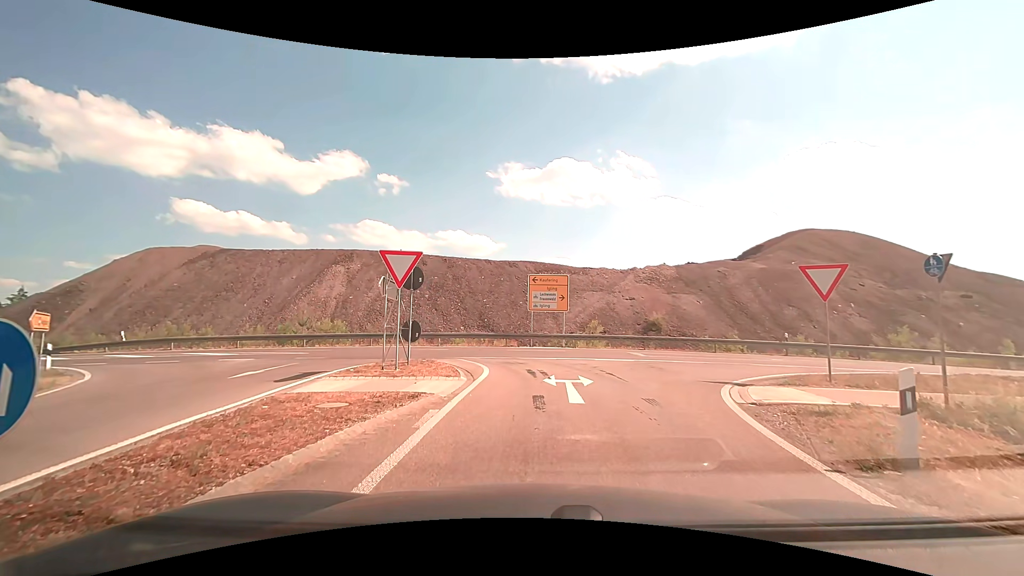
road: trunk_link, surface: asphalt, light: Day
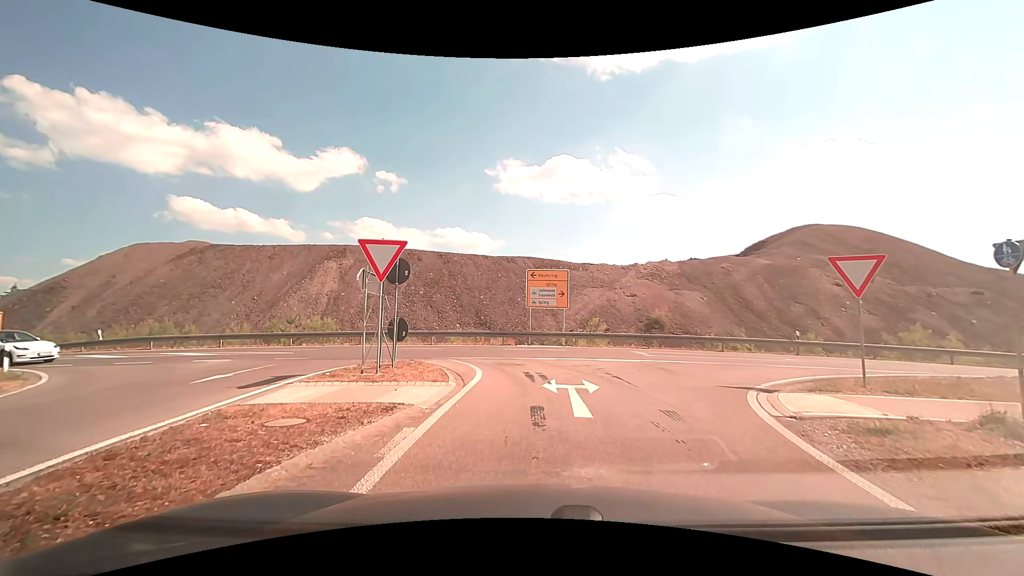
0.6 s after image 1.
(0.0, +1.5) m; 0°
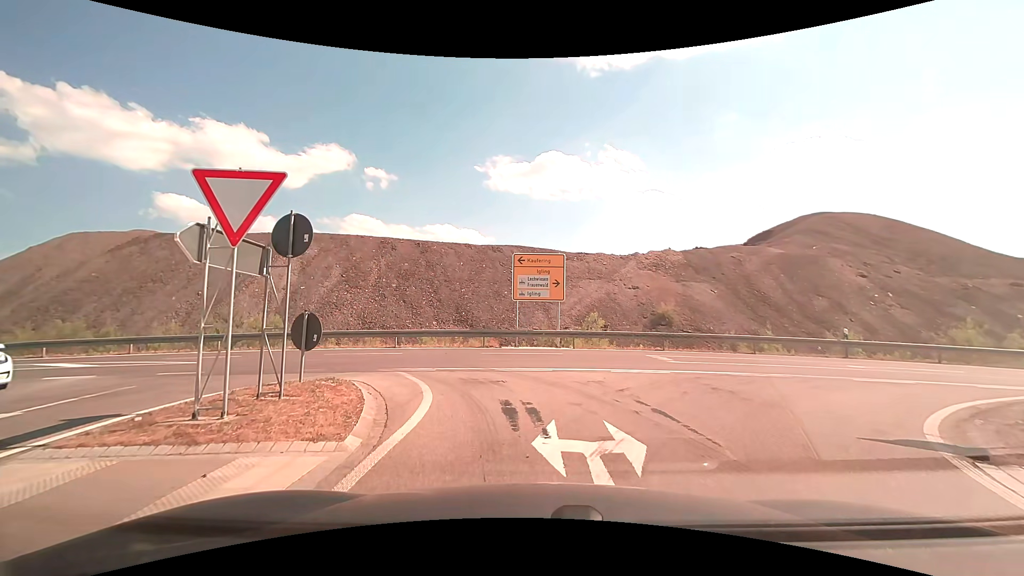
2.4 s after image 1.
(0.0, +5.4) m; 0°
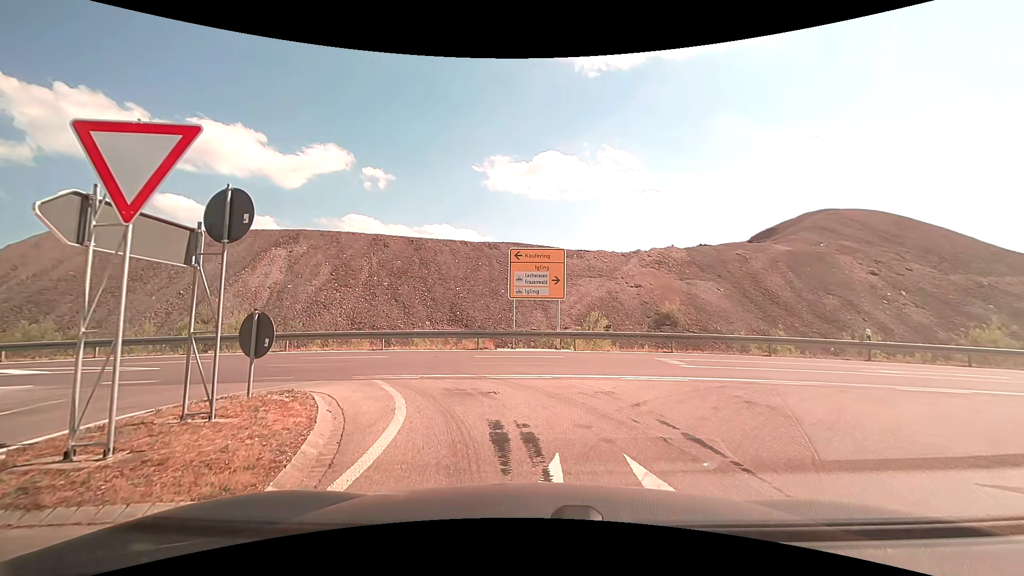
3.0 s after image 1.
(0.0, +1.6) m; +1°
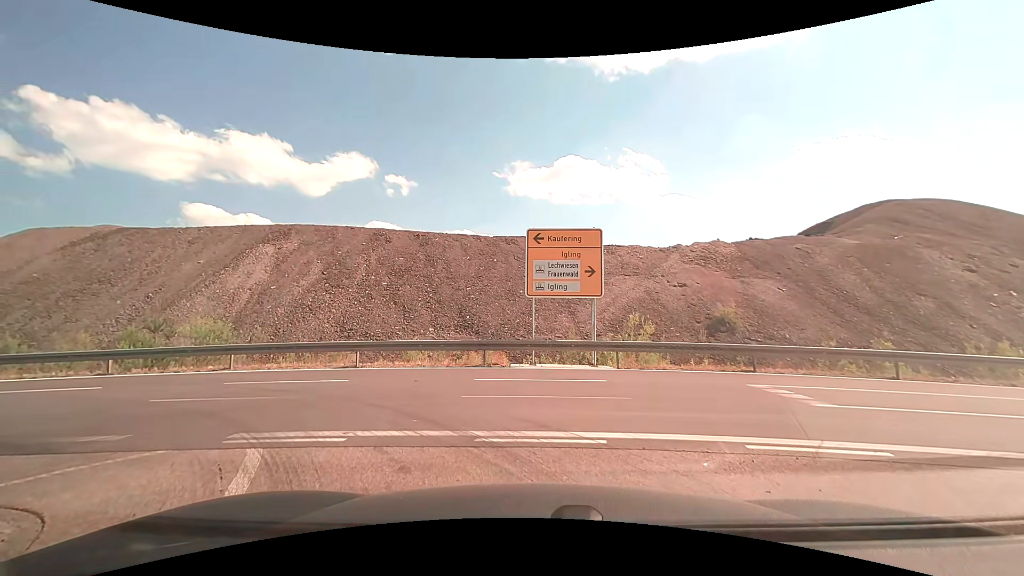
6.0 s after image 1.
(-0.1, +5.5) m; -3°
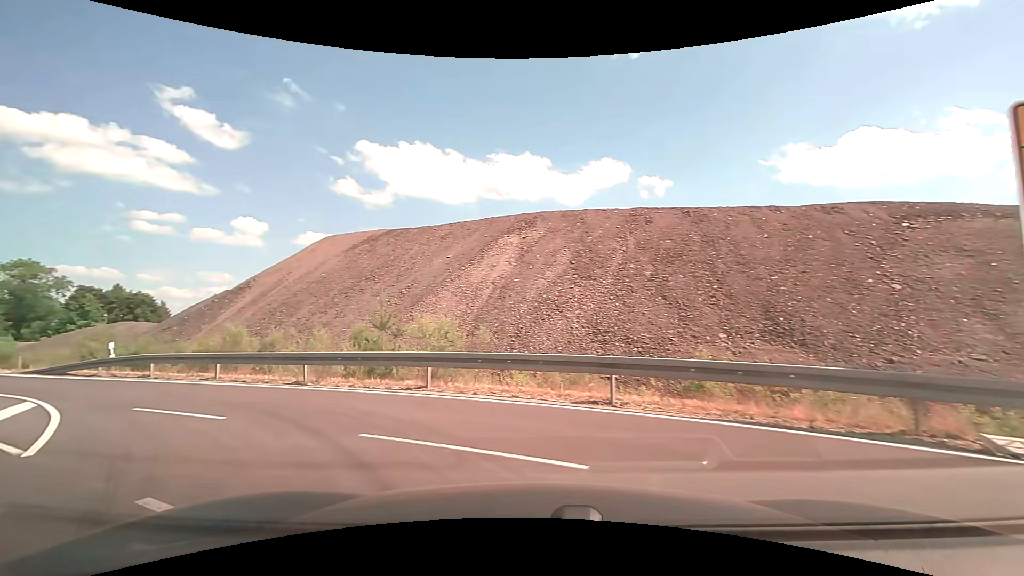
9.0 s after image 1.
(-1.5, +7.9) m; -29°
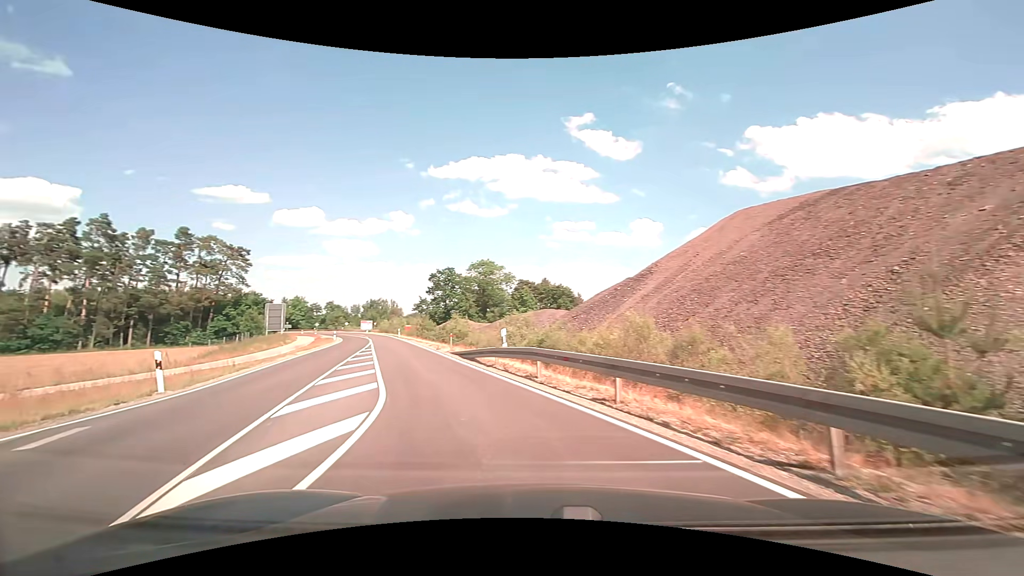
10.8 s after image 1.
(-3.2, +8.0) m; -43°
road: tertiary
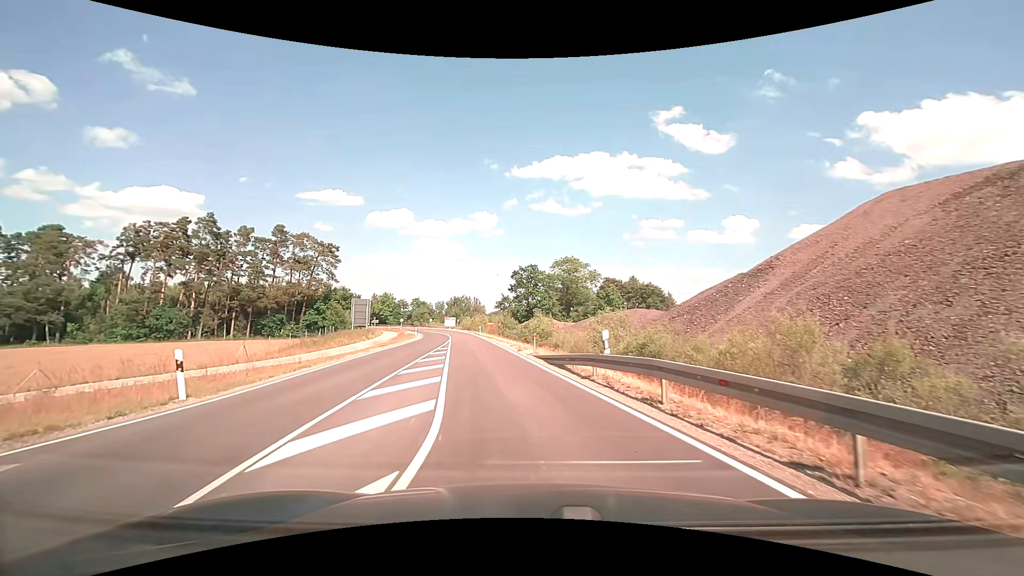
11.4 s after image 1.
(-0.4, +3.6) m; -10°
(-1, +10) (-2, +20) (-3, +30) (-5, +40) (-6, +50) (-8, +59) (-10, +69) (-12, +79) (-14, +89) (-16, +99) m
